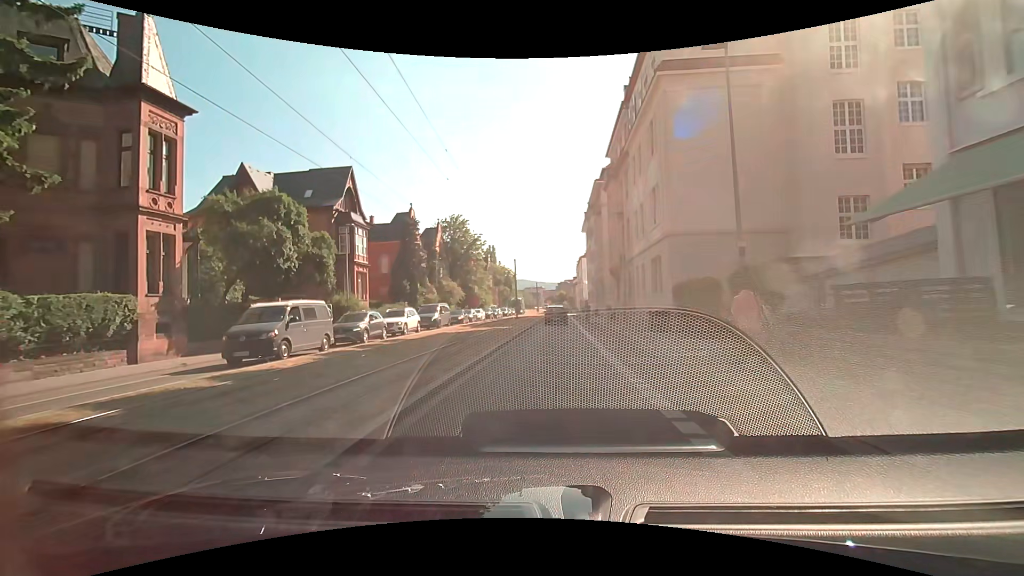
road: secondary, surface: asphalt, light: Day
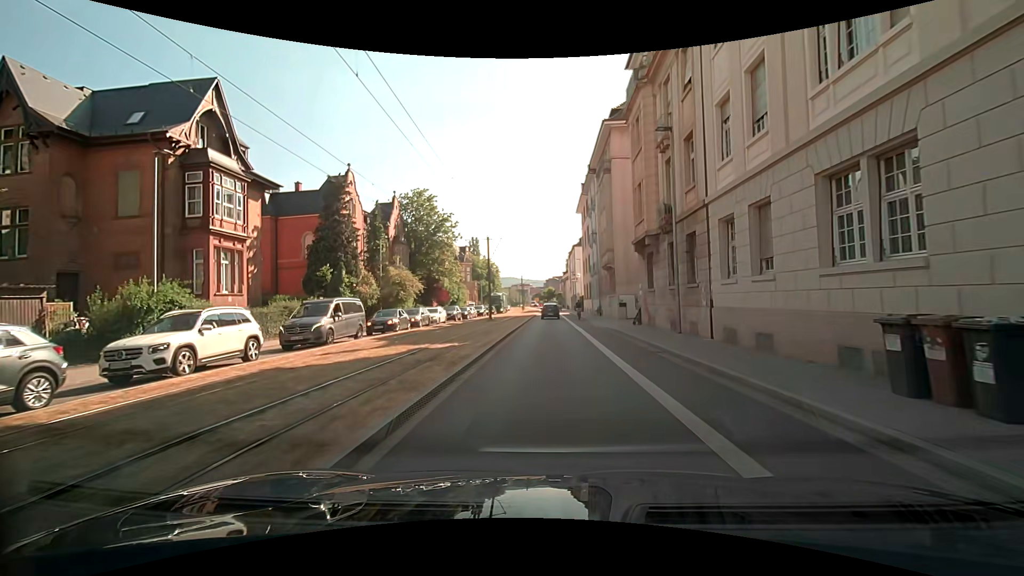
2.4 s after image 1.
(+0.2, +17.3) m; +1°
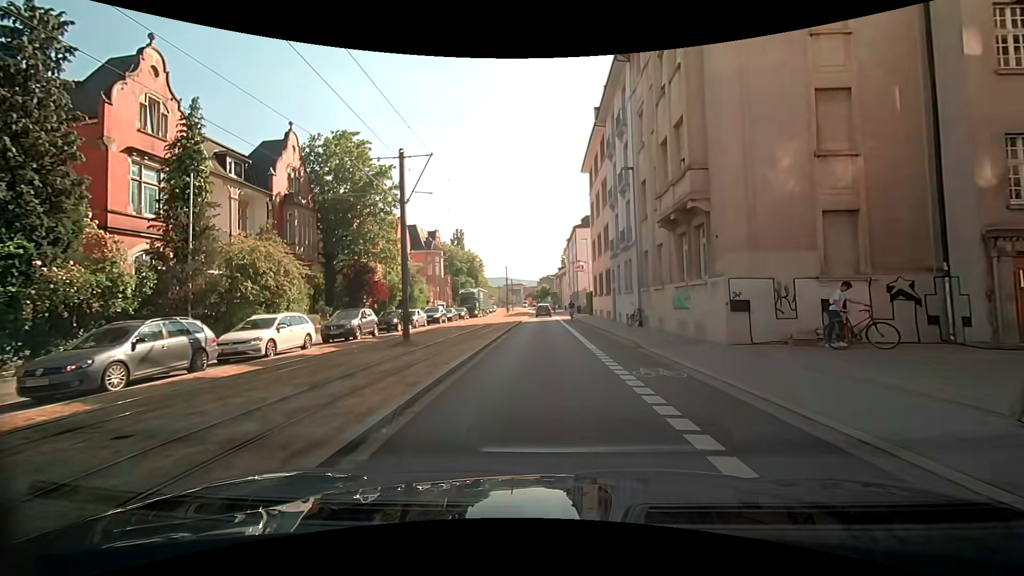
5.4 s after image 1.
(+0.5, +23.9) m; +1°
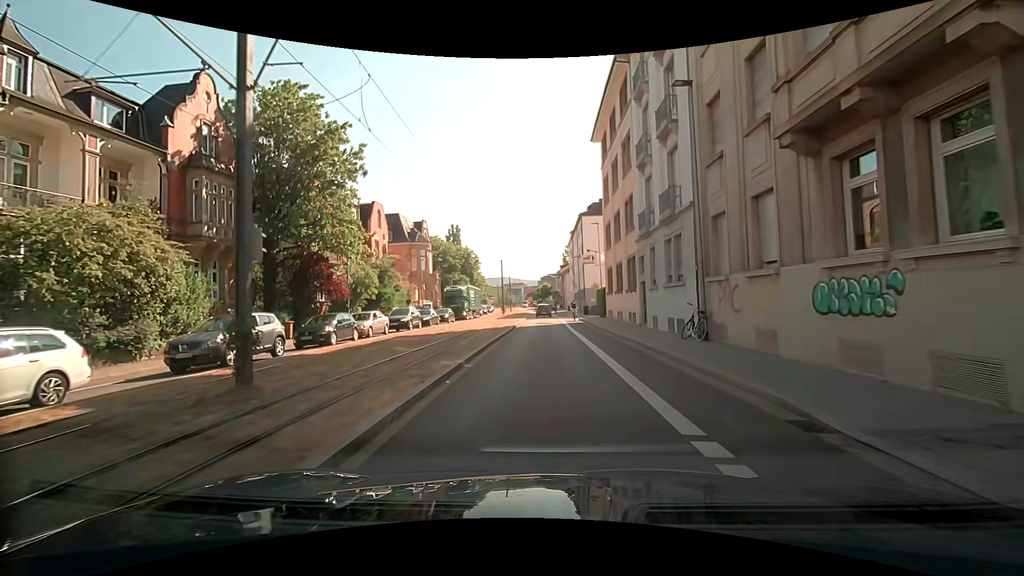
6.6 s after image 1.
(+0.1, +10.1) m; +1°
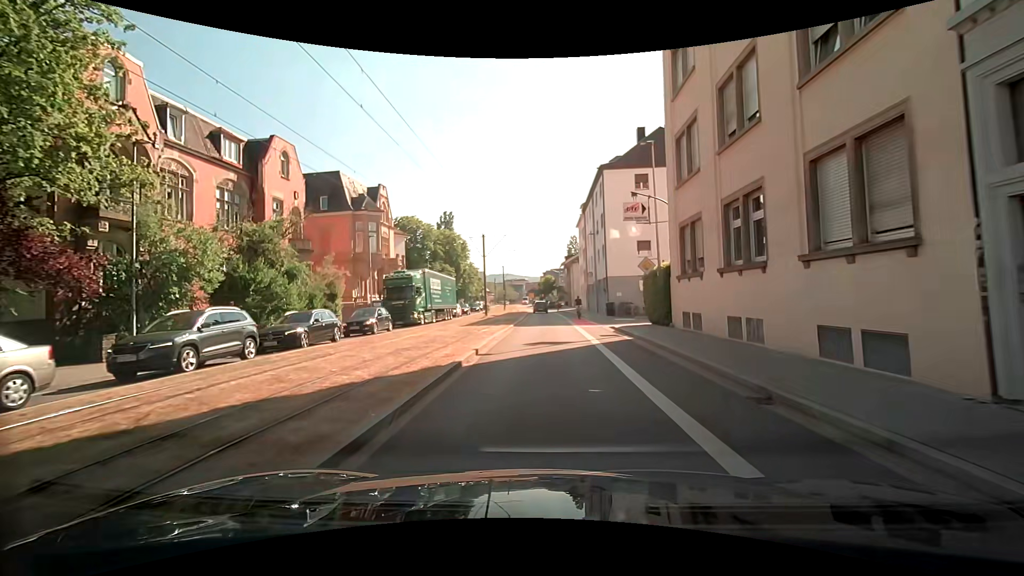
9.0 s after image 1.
(-0.1, +20.9) m; 0°
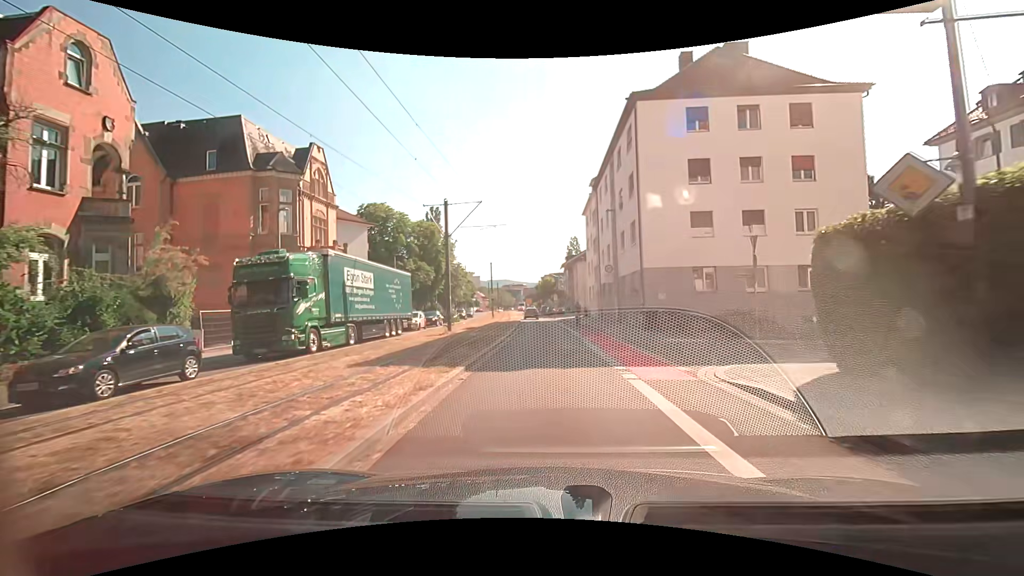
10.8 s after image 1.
(-0.1, +16.0) m; -1°
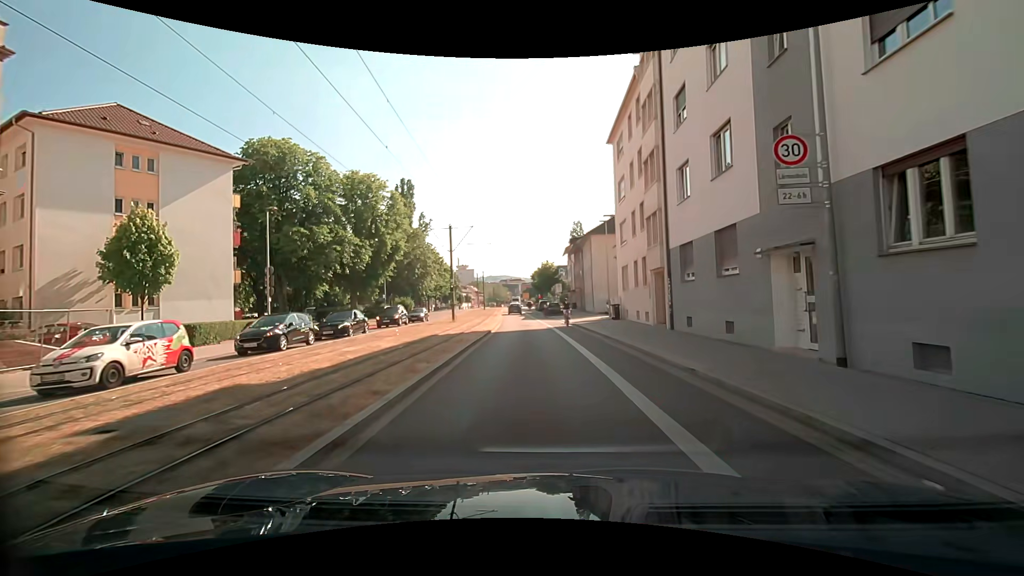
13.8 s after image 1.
(+0.3, +26.6) m; 0°
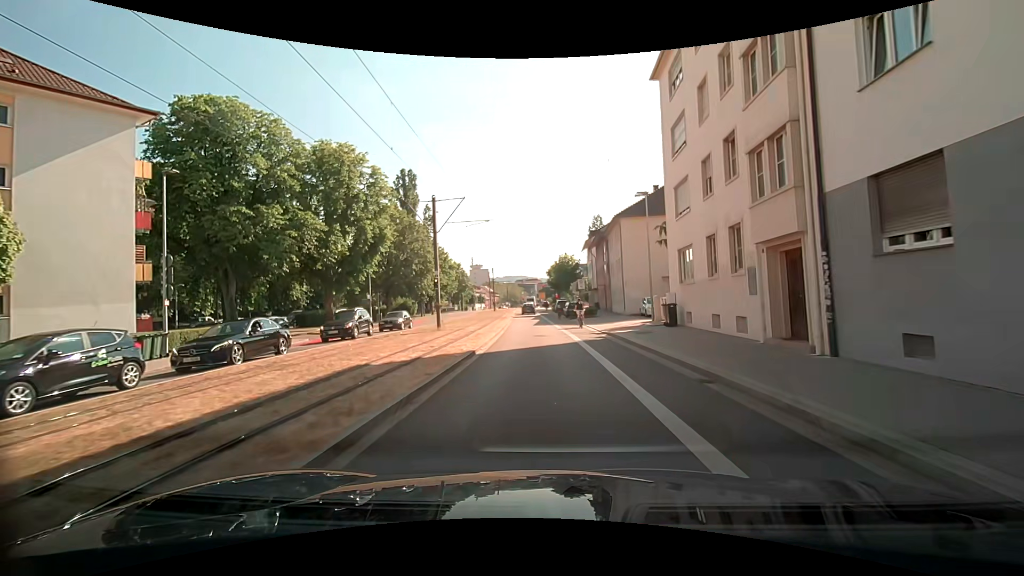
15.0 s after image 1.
(-0.1, +10.3) m; -2°
(0, +10) (0, +20) (0, +30) (-1, +40) (-1, +50) (-2, +60) (-2, +70) (-2, +80) (-2, +90) (-1, +100) m
